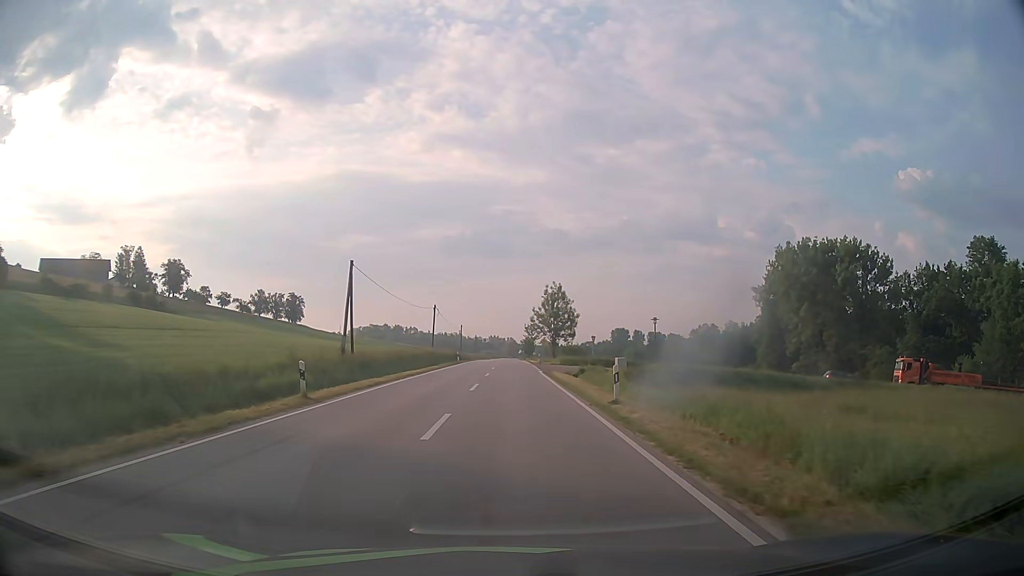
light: Day
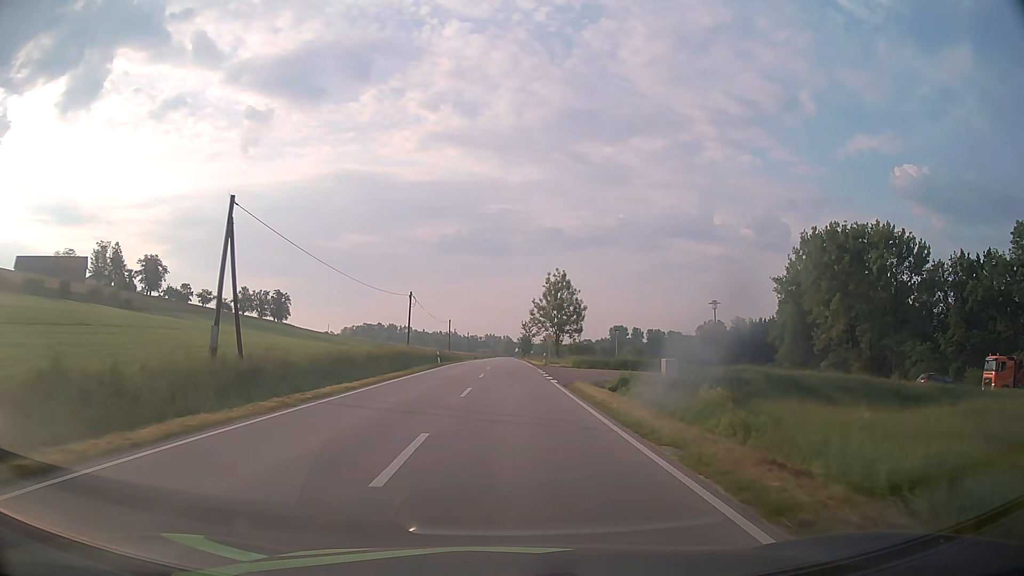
(0.0, +16.0) m; 0°
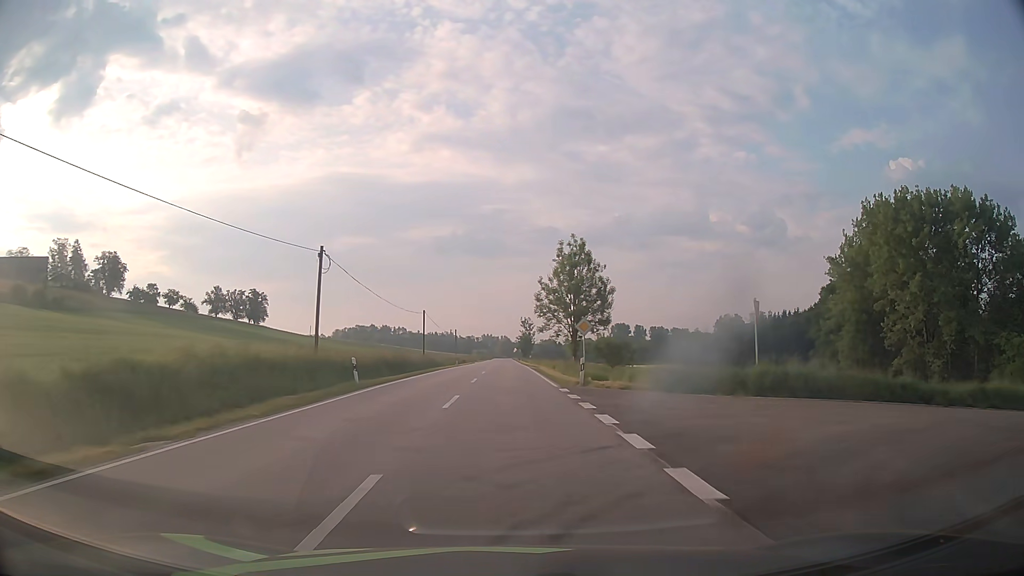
(+0.1, +27.9) m; 0°
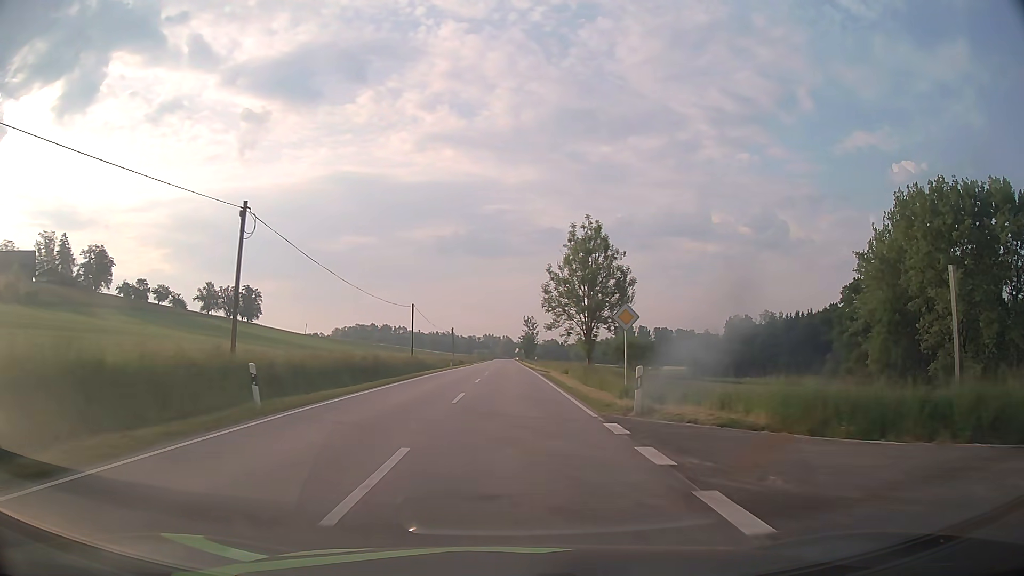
(0.0, +10.1) m; 0°
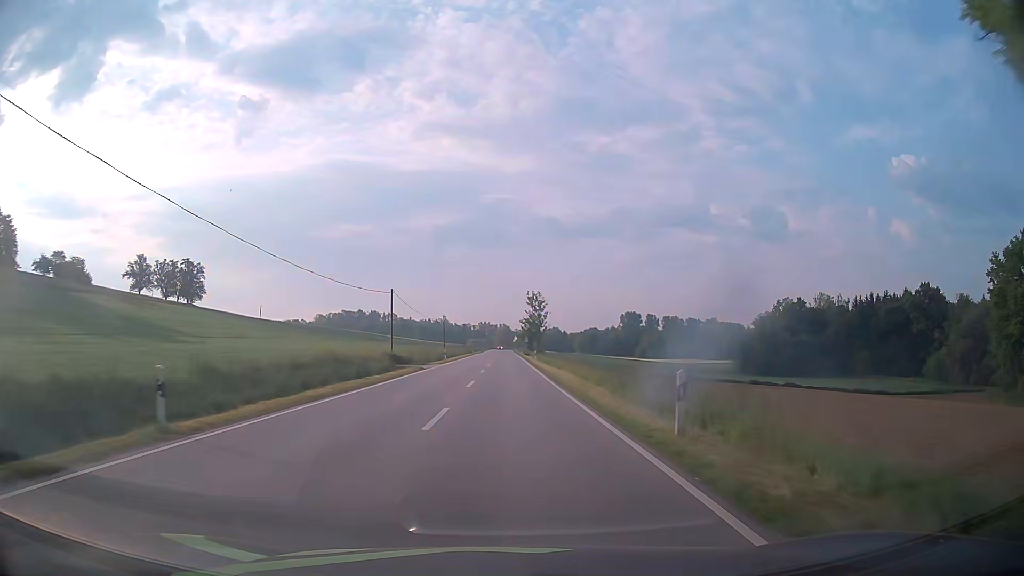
(0.0, +54.6) m; 0°
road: secondary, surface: asphalt
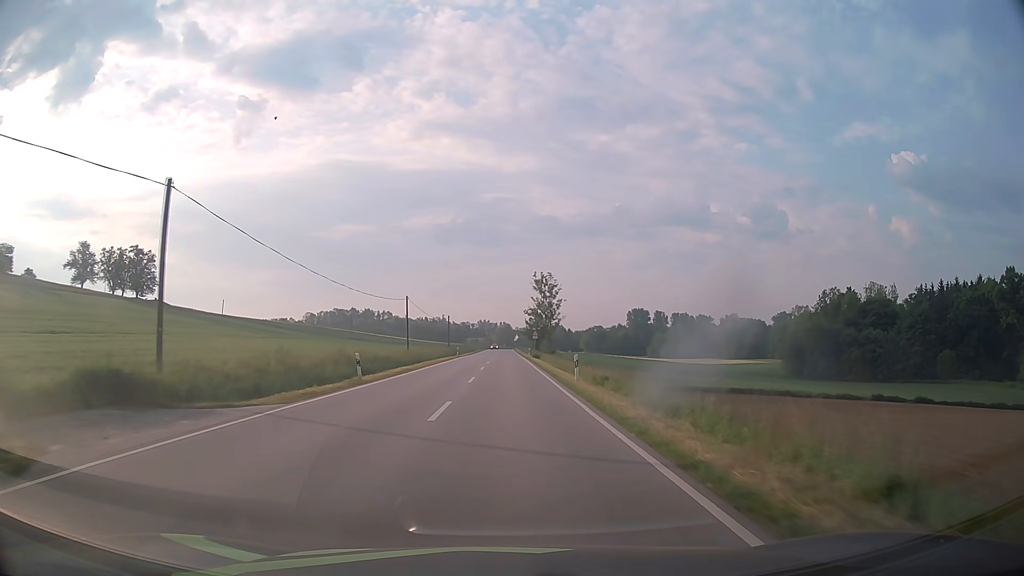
(0.0, +35.2) m; 0°
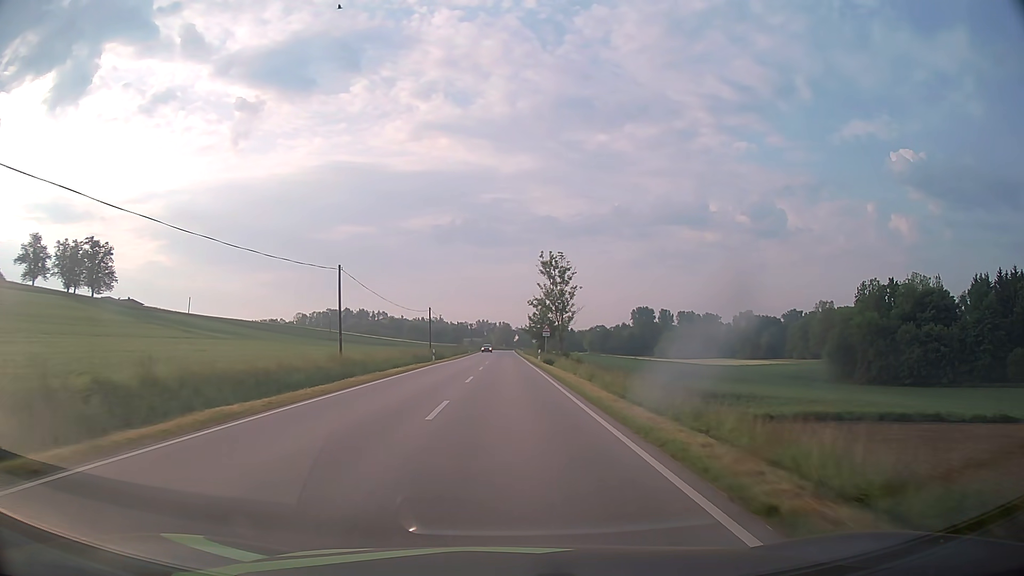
(0.0, +24.1) m; 0°
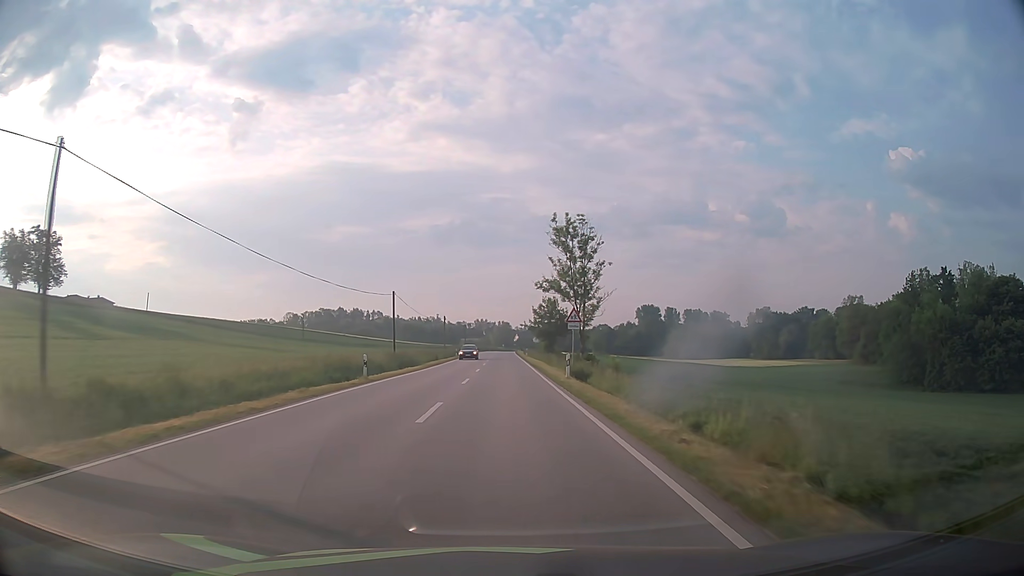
(+0.1, +24.5) m; 0°
(0, +10) (0, +20) (0, +30) (0, +40) (0, +50) (0, +60) (0, +70) (-1, +80) (-1, +90) (-1, +100) m
